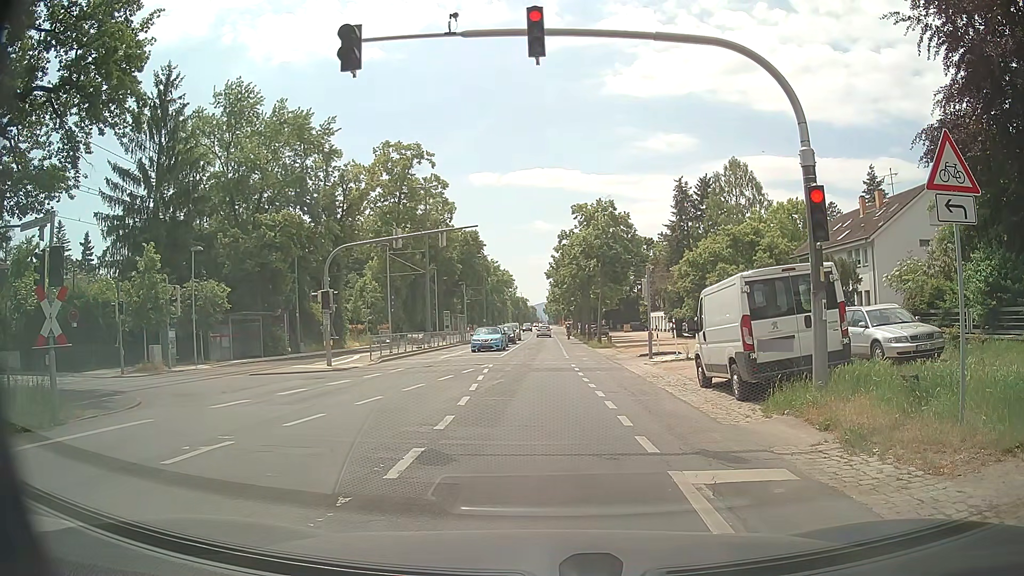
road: tertiary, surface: asphalt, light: Day
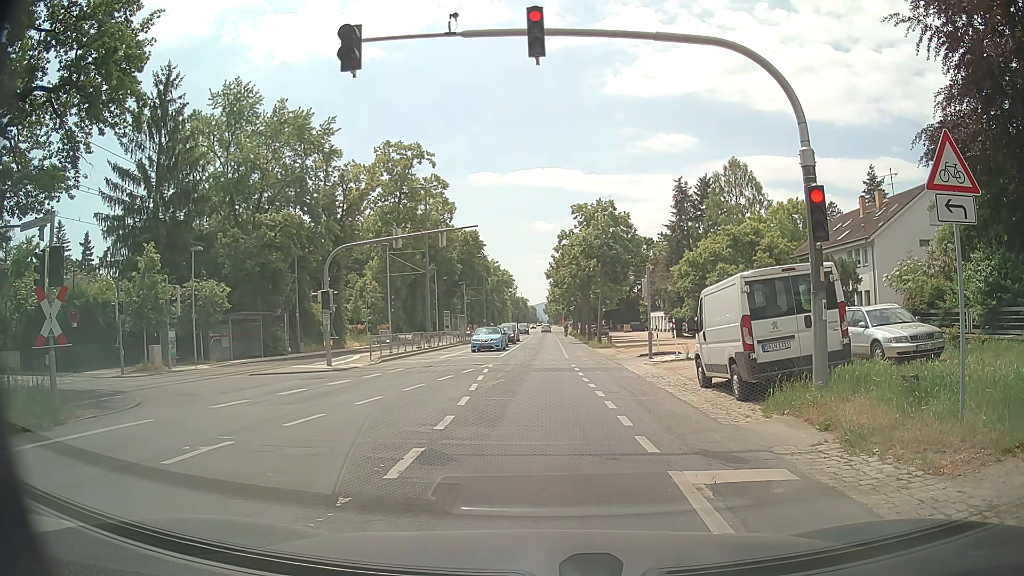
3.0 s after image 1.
(0.0, 0.0) m; 0°
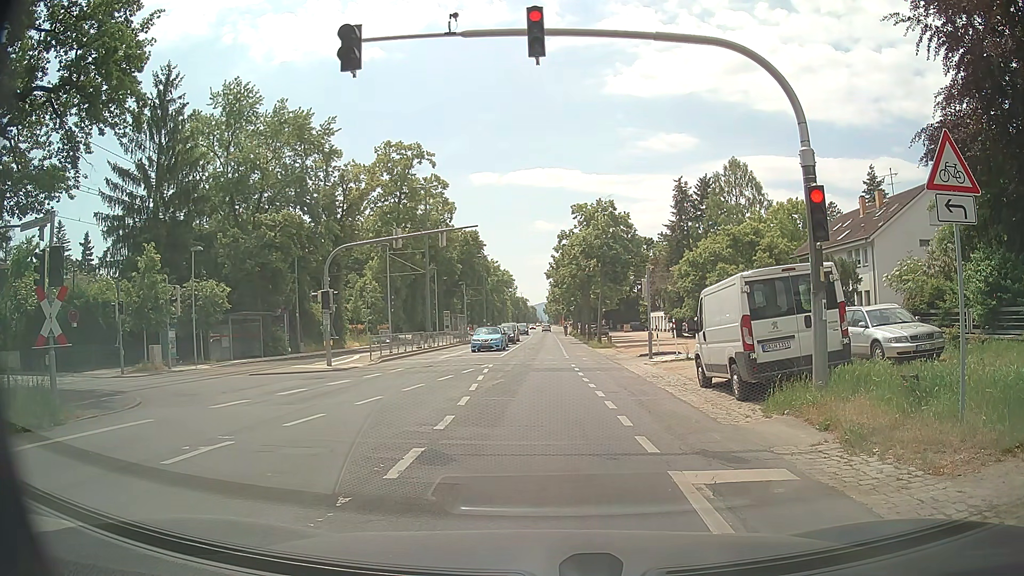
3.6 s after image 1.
(0.0, 0.0) m; 0°
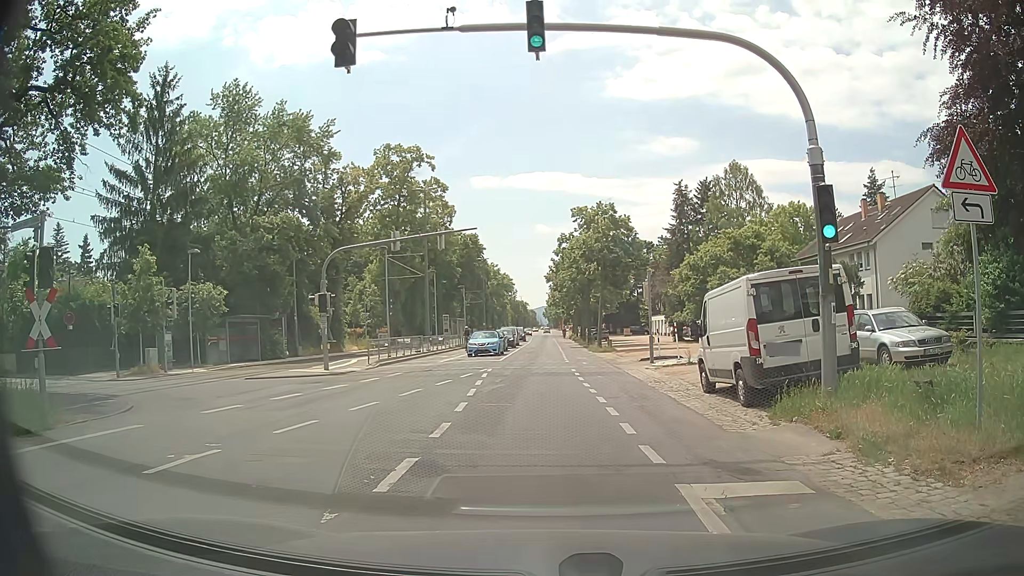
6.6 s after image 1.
(0.0, +0.4) m; 0°
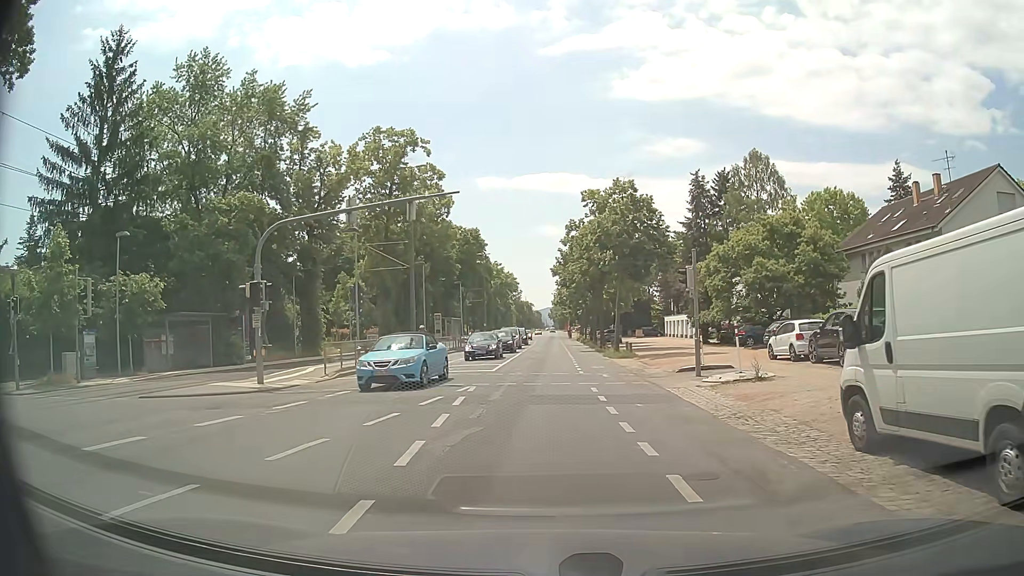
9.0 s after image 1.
(+0.1, +7.9) m; +1°
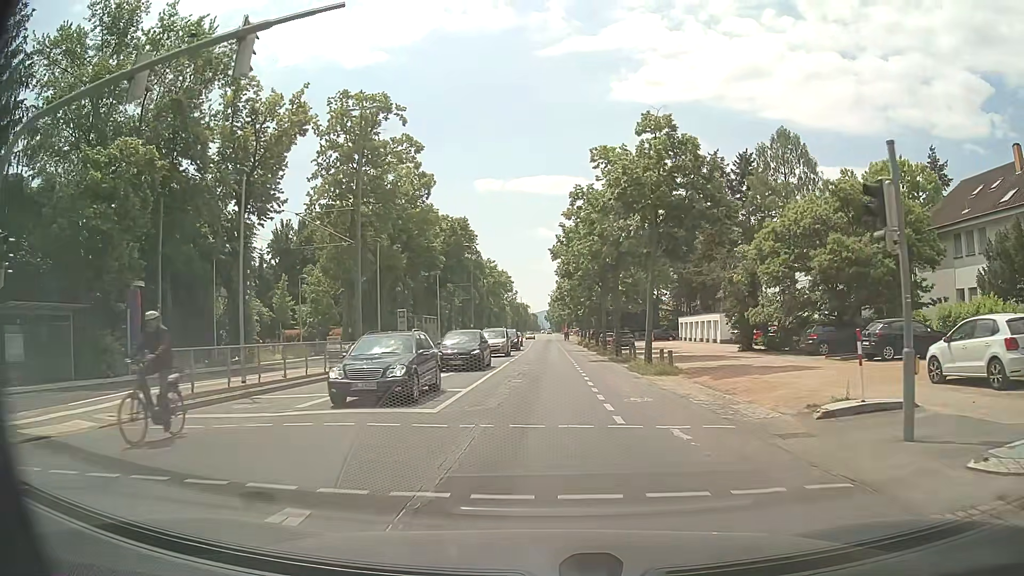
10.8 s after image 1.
(-0.2, +12.5) m; -1°
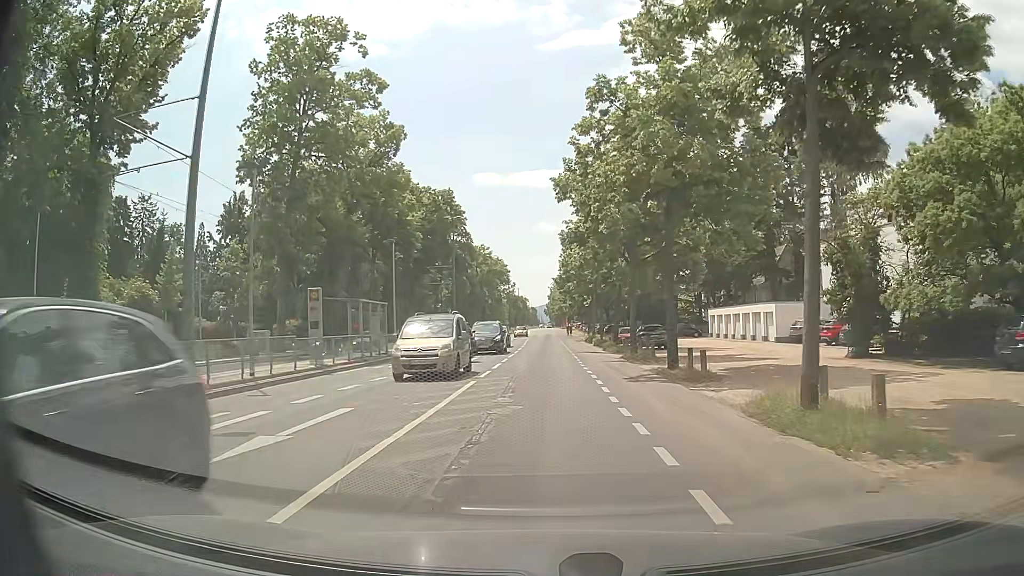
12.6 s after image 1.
(0.0, +15.7) m; 0°
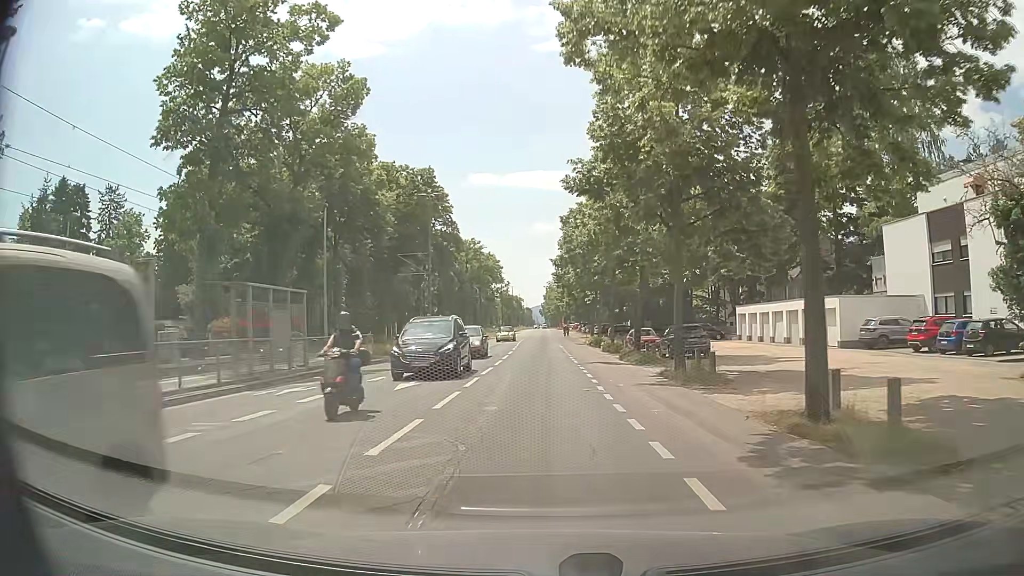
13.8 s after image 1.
(0.0, +11.5) m; 0°
(0, +10) (0, +20) (0, +30) (0, +40) (0, +50) (0, +60) (0, +70) (0, +80) (0, +90) (0, +100) m
